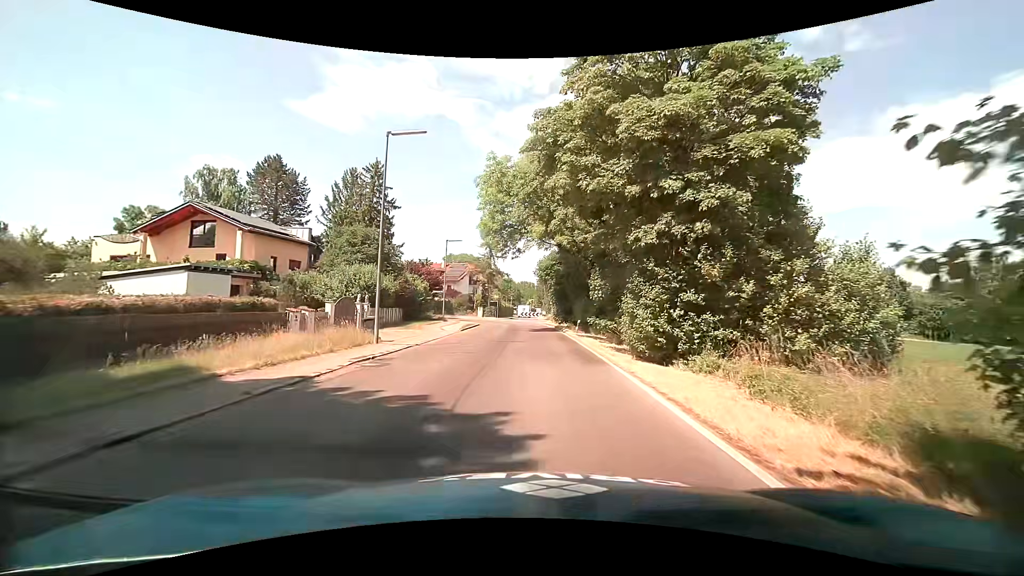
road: tertiary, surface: asphalt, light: Day
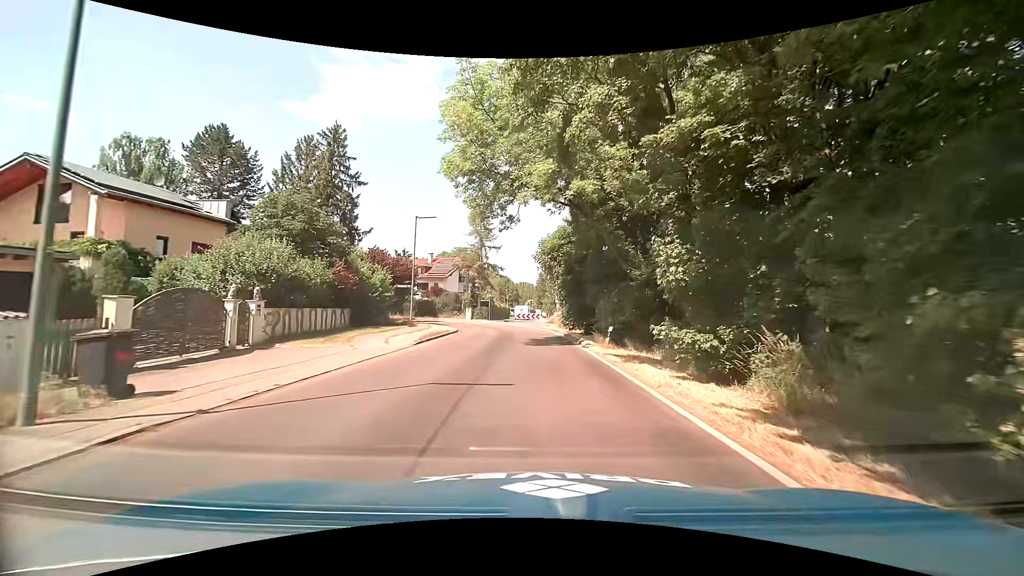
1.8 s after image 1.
(+0.2, +13.1) m; 0°
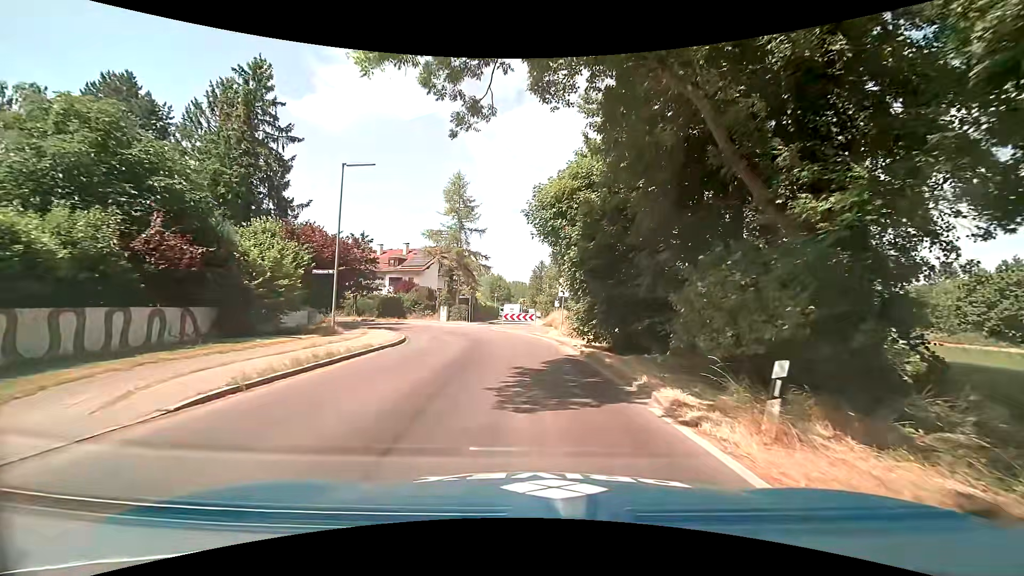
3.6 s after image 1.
(+0.1, +13.3) m; +2°
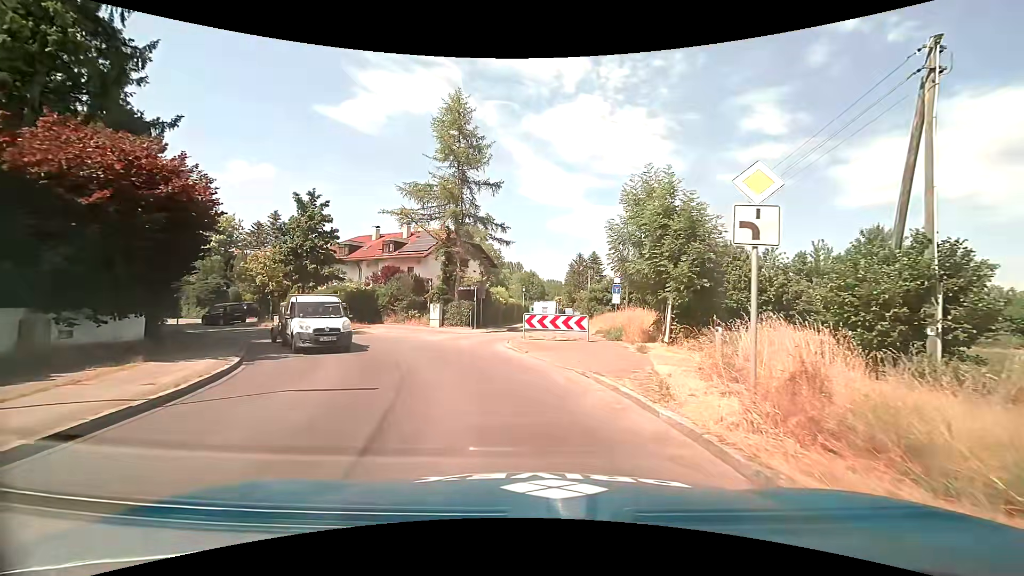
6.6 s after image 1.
(-0.6, +18.7) m; -5°
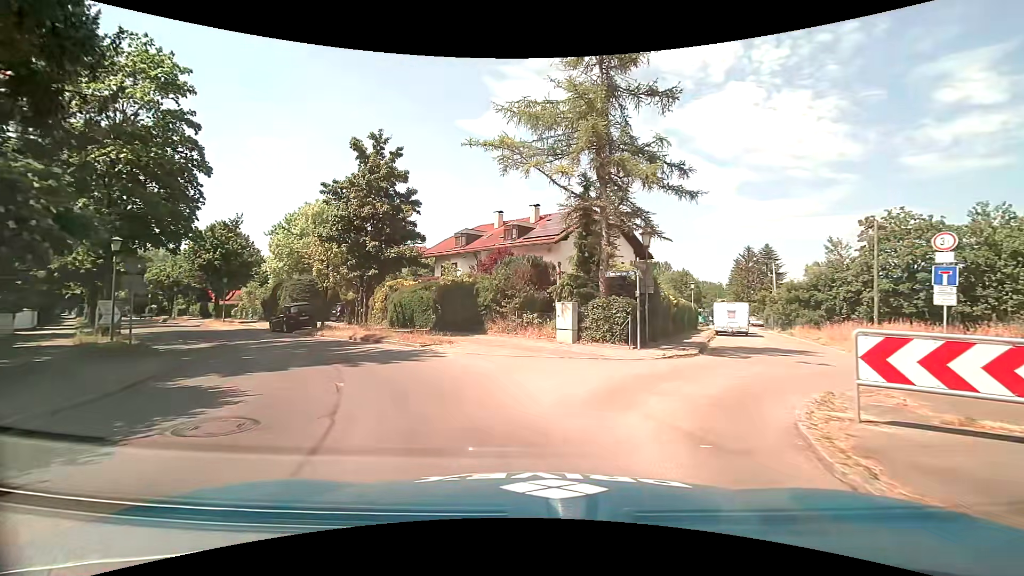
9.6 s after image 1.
(-1.6, +13.7) m; -15°
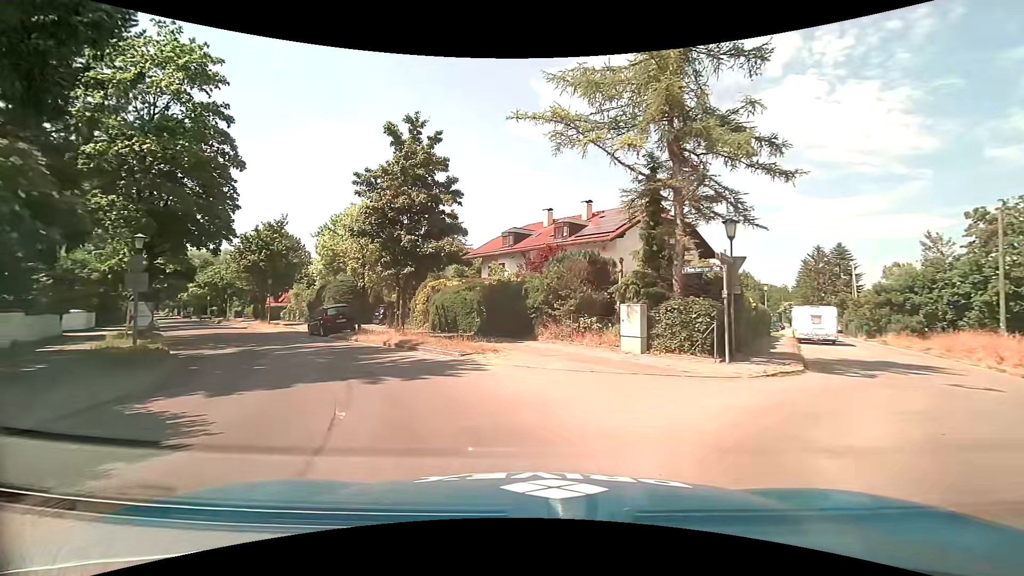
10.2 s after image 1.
(-0.1, +2.7) m; -5°
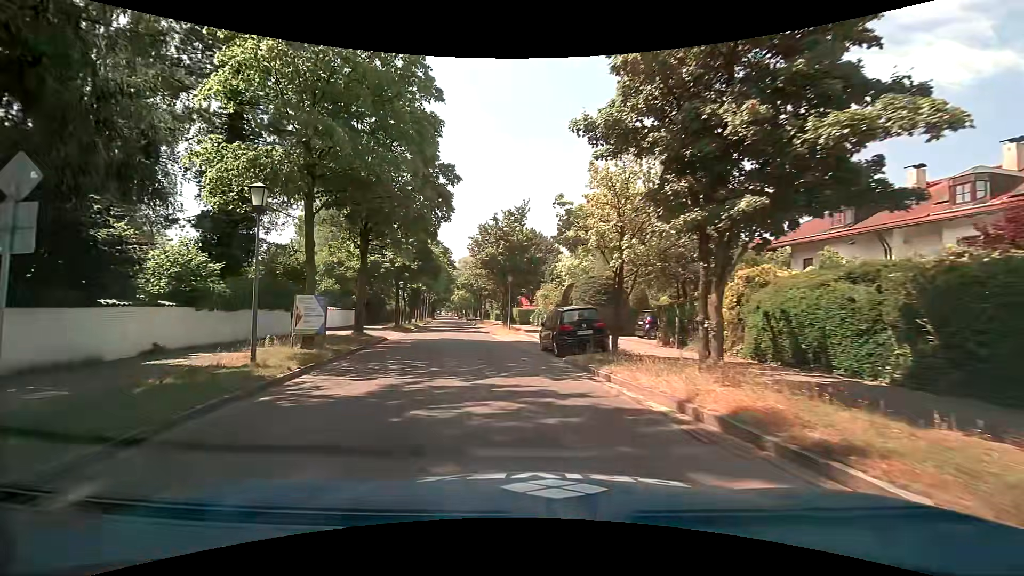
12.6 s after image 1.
(-3.0, +11.5) m; -29°
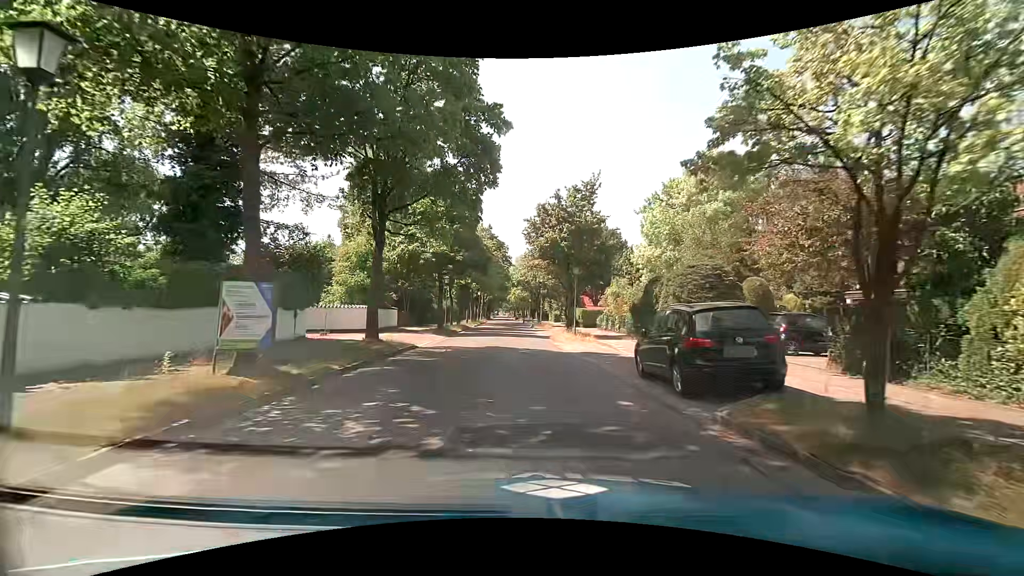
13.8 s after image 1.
(-0.6, +7.2) m; -7°
(0, +10) (0, +20) (-1, +30) (-1, +40) (-2, +50) (-2, +60) (-3, +70) (-3, +80) (-4, +90) (-4, +100) m
